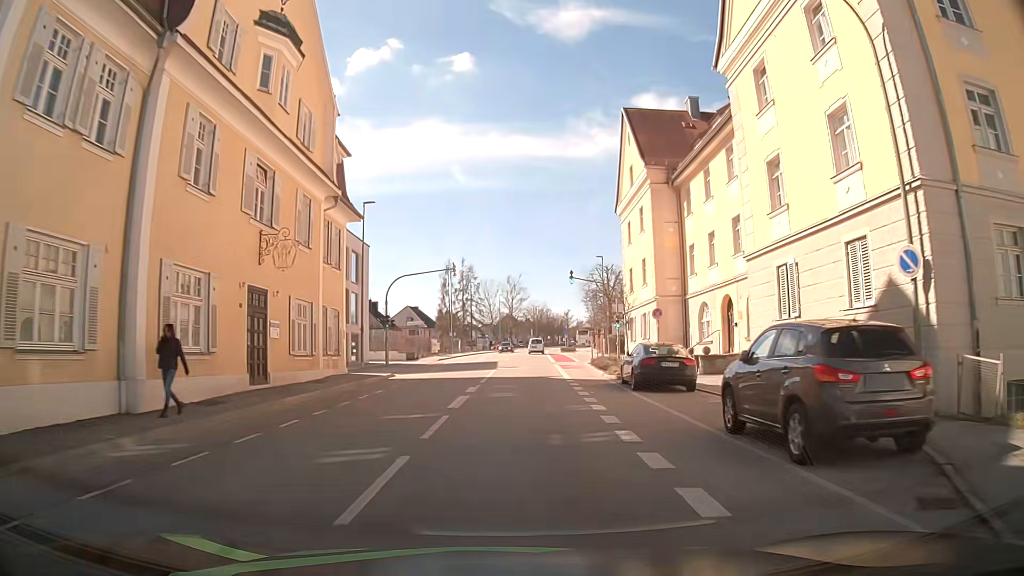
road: tertiary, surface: asphalt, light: Day
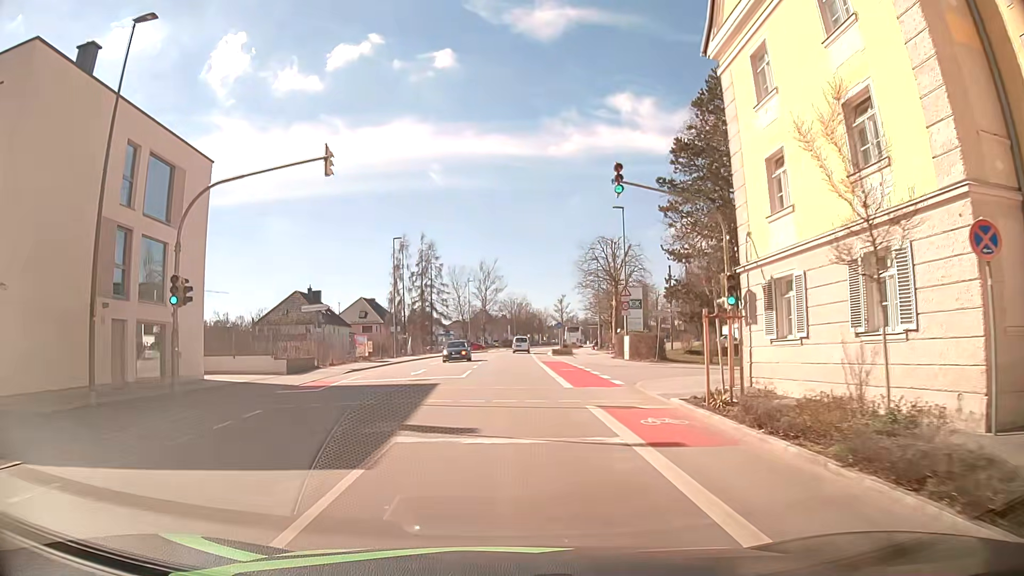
(+0.6, +26.3) m; +2°
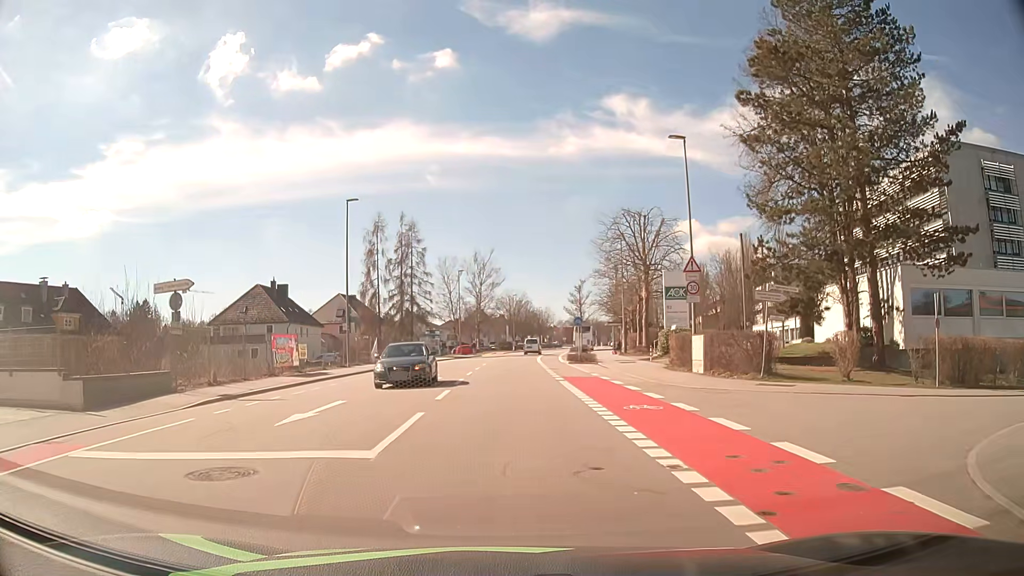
(0.0, +16.7) m; 0°
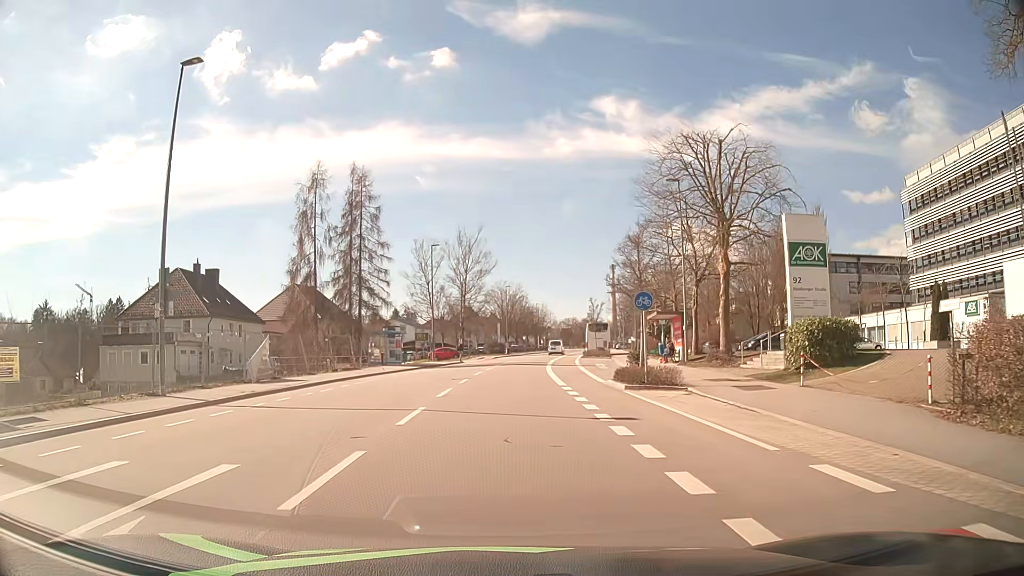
(+0.3, +22.2) m; +1°
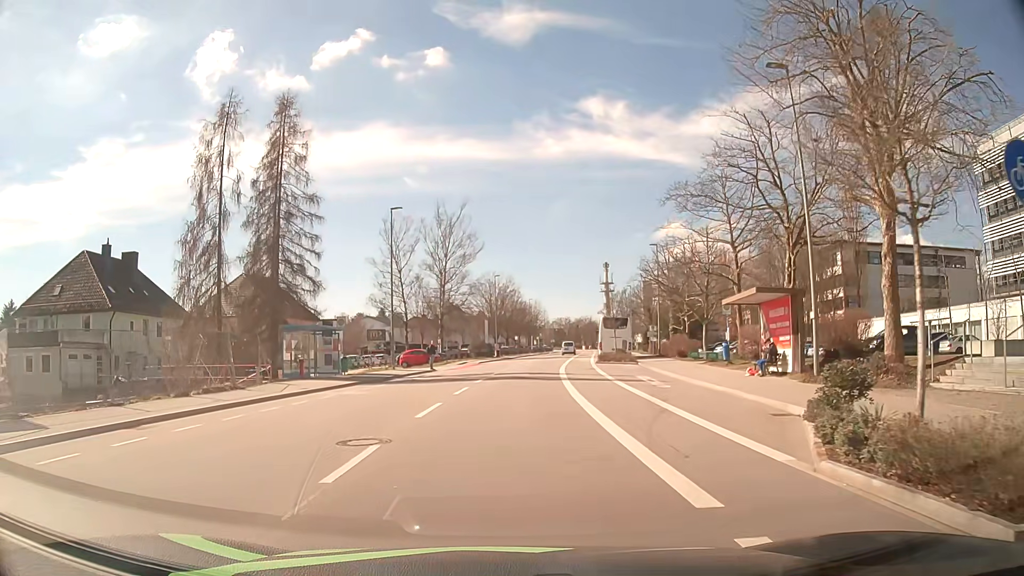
(+0.2, +16.8) m; +1°
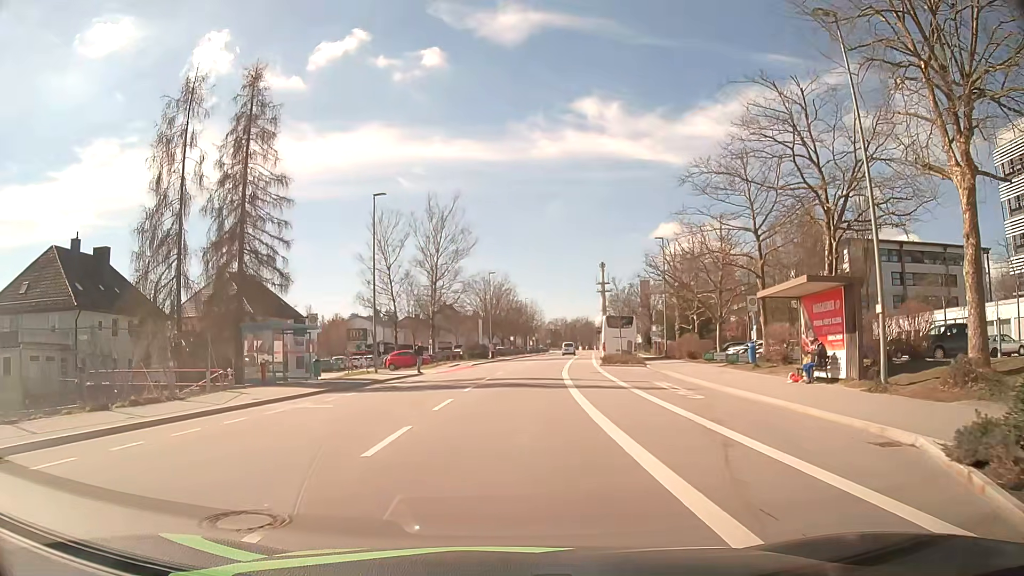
(0.0, +4.3) m; 0°
